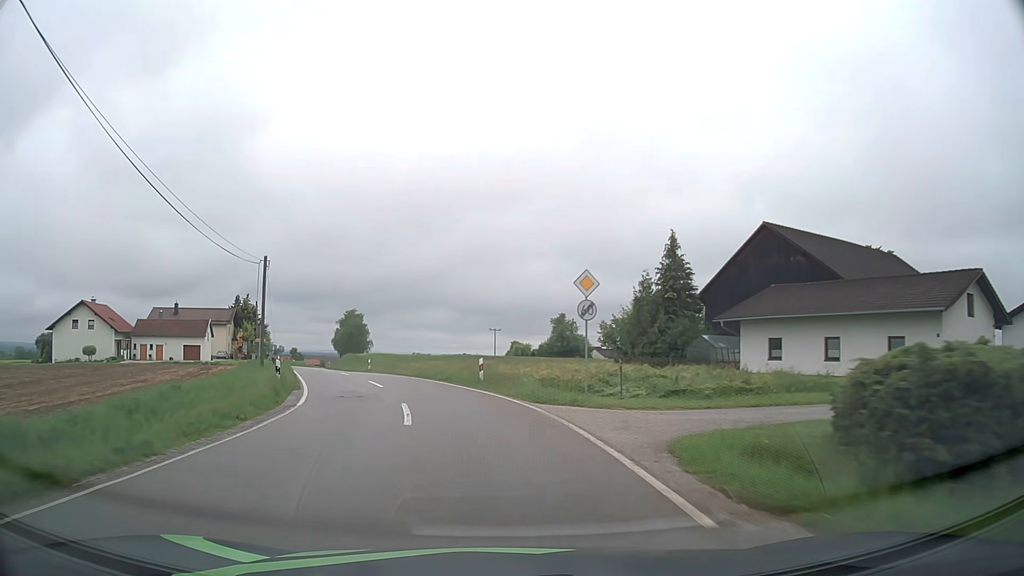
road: tertiary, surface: asphalt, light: Day
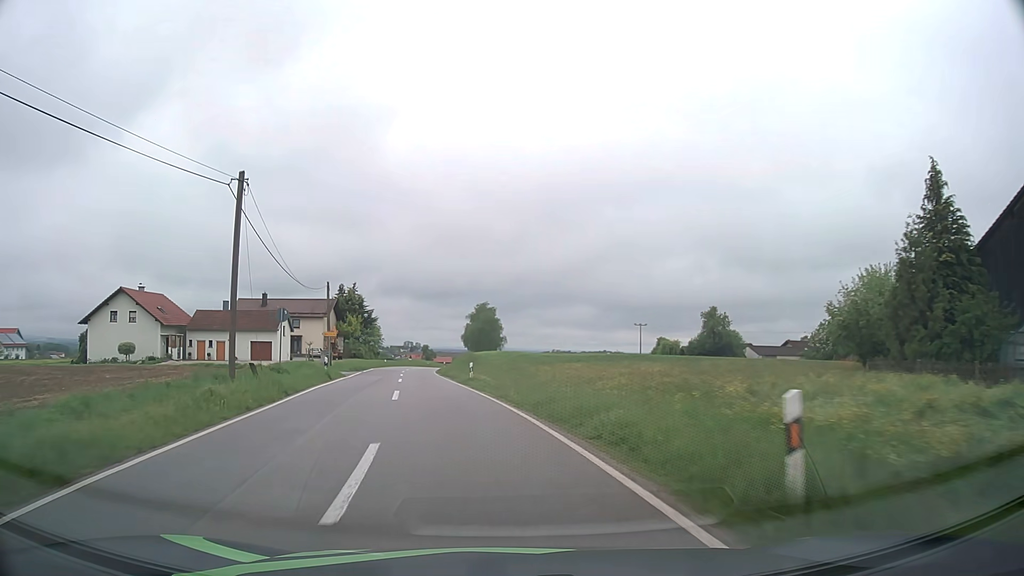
(-1.8, +18.9) m; -12°
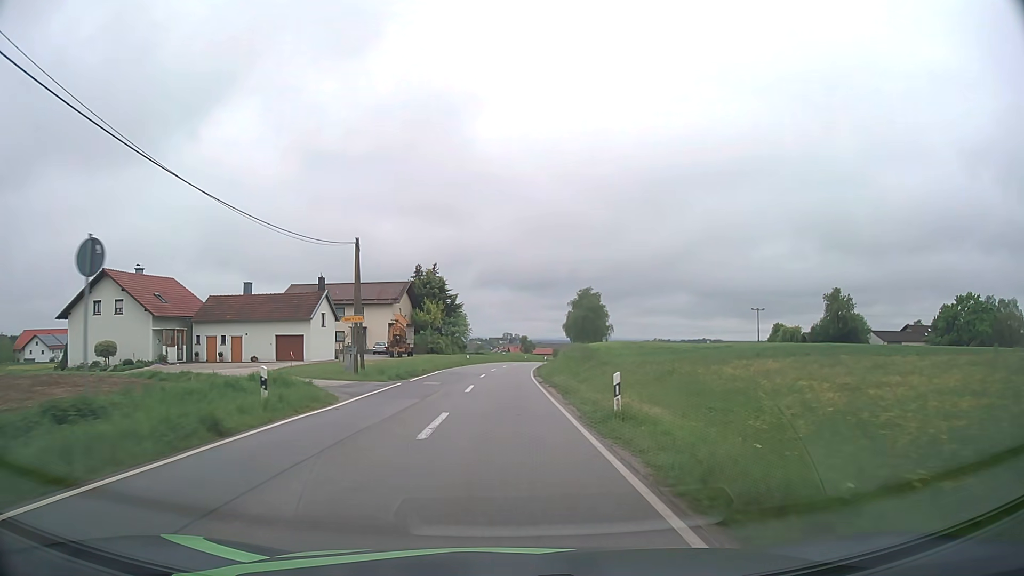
(-1.8, +19.3) m; -8°
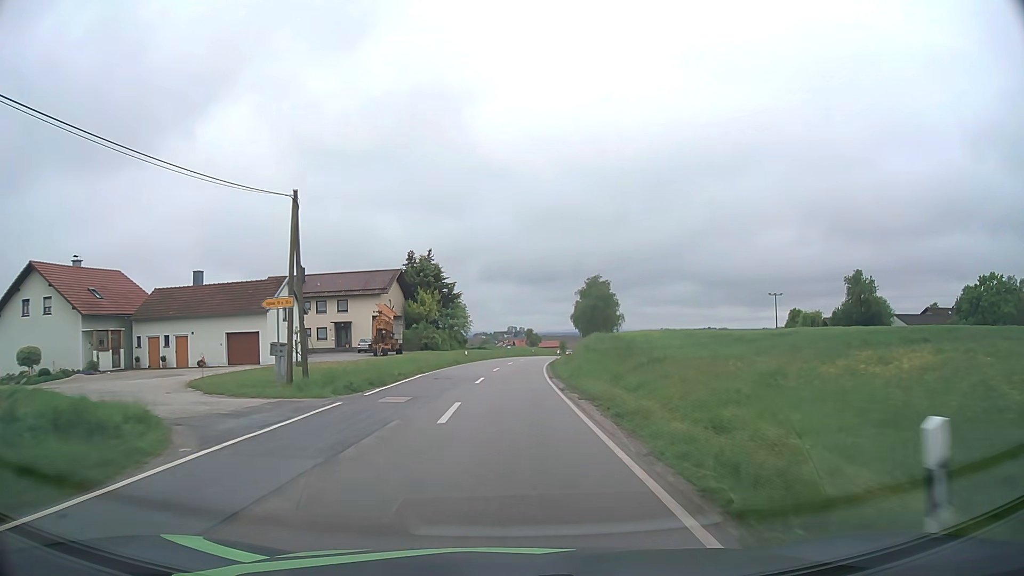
(0.0, +10.1) m; 0°
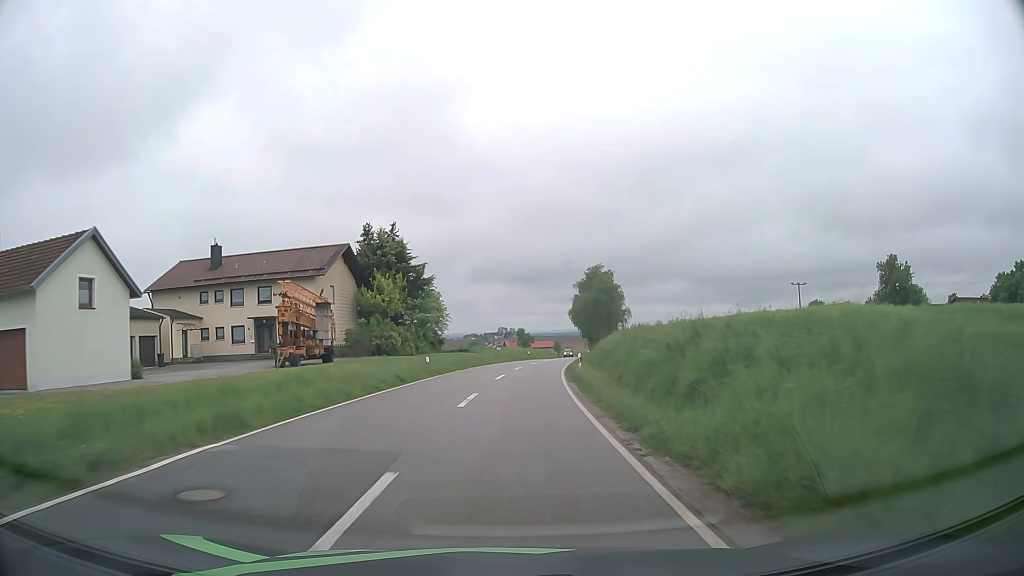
(0.0, +20.9) m; +1°
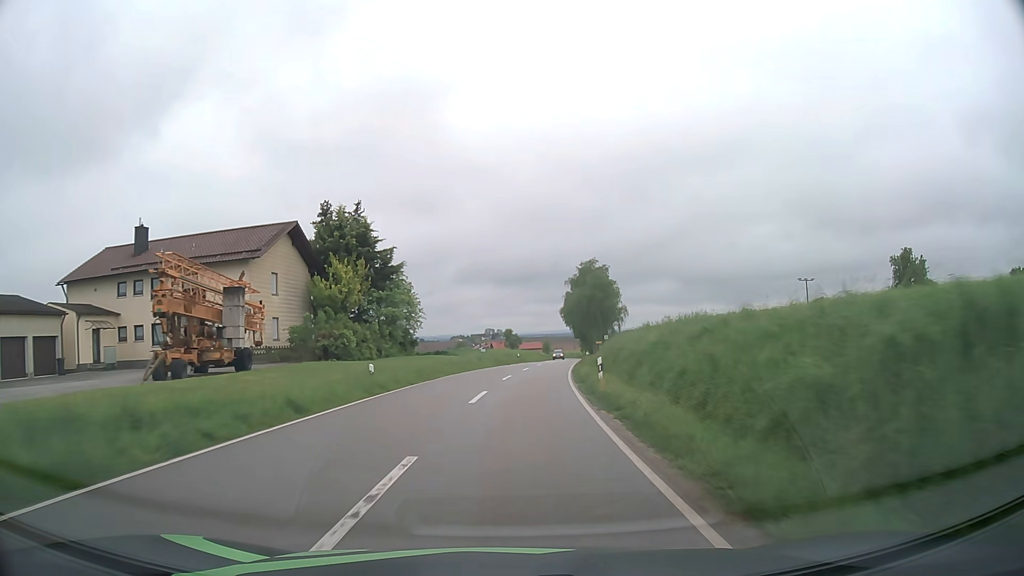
(+0.1, +10.9) m; +1°
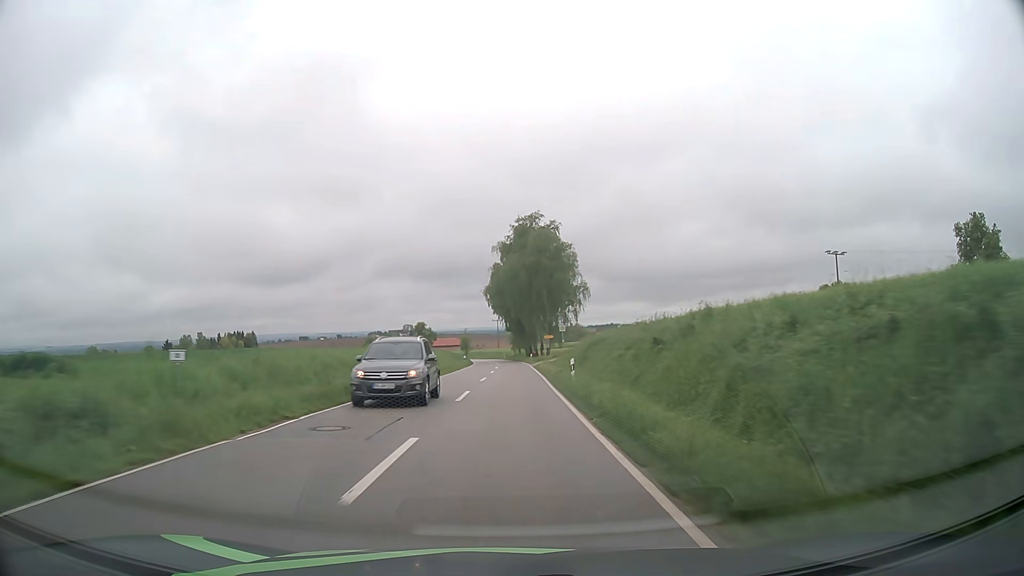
(+2.8, +45.7) m; +7°
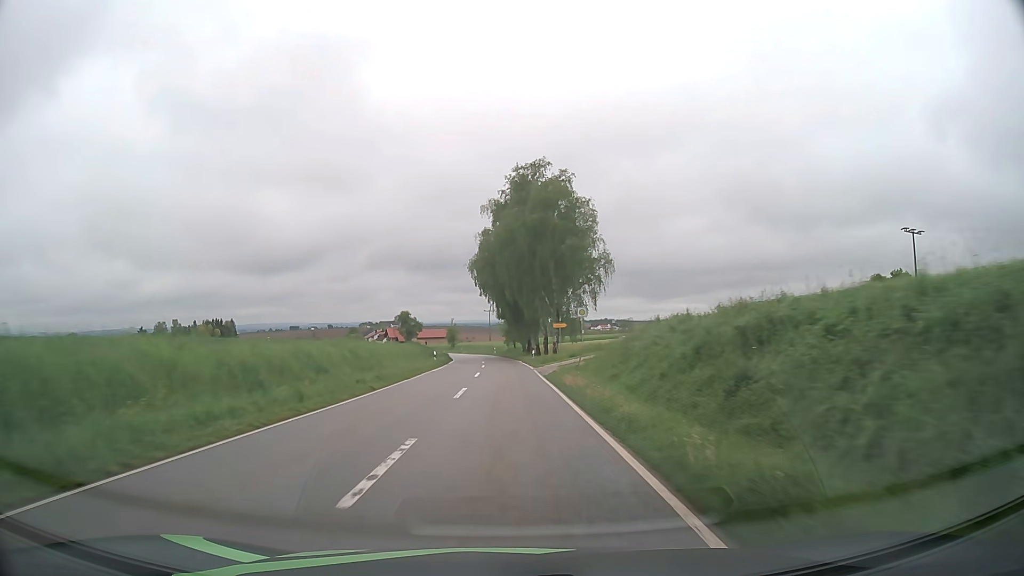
(+0.1, +23.8) m; +1°
